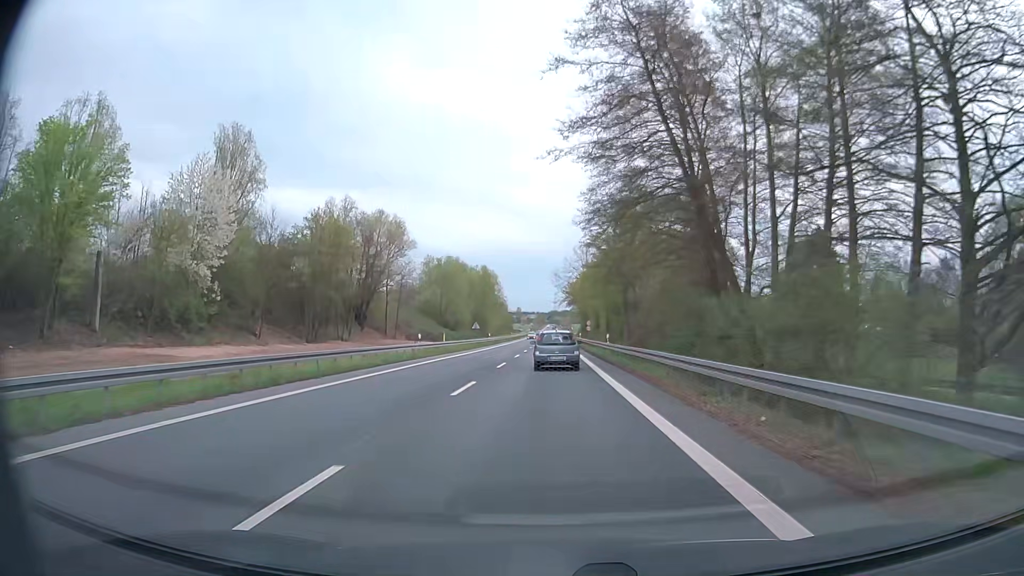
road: secondary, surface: asphalt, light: Day
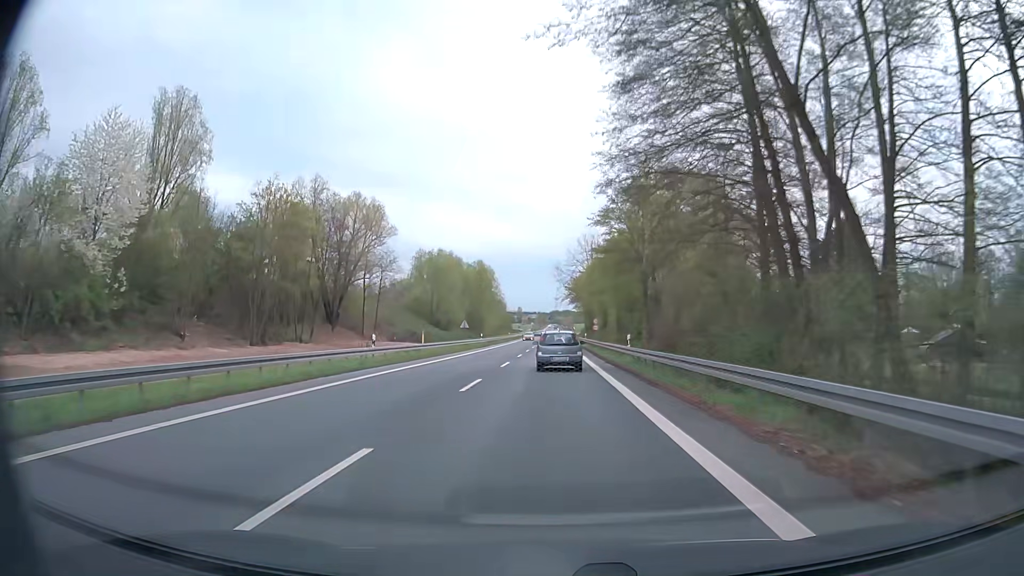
(0.0, +10.9) m; 0°
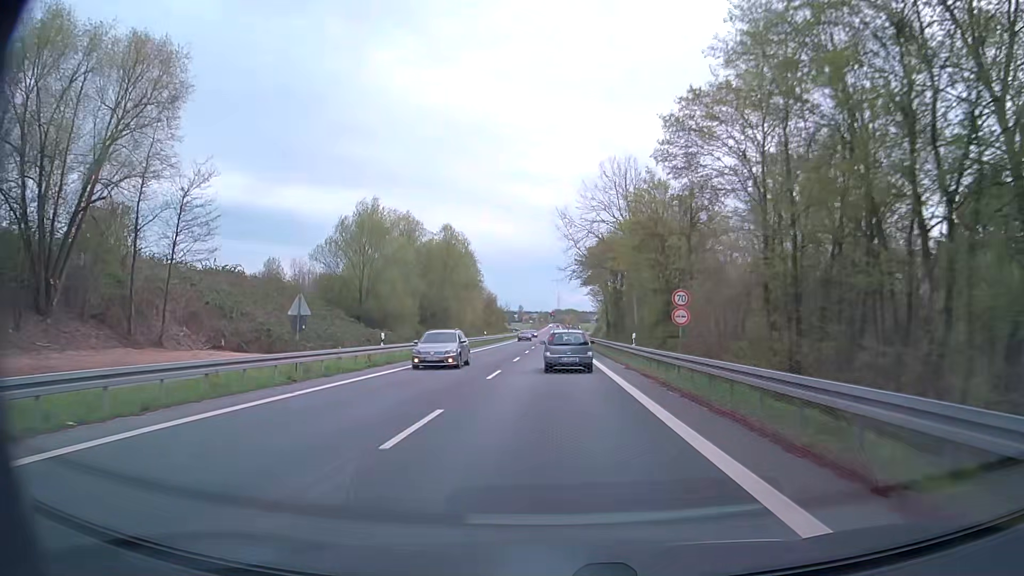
(-0.1, +43.7) m; 0°
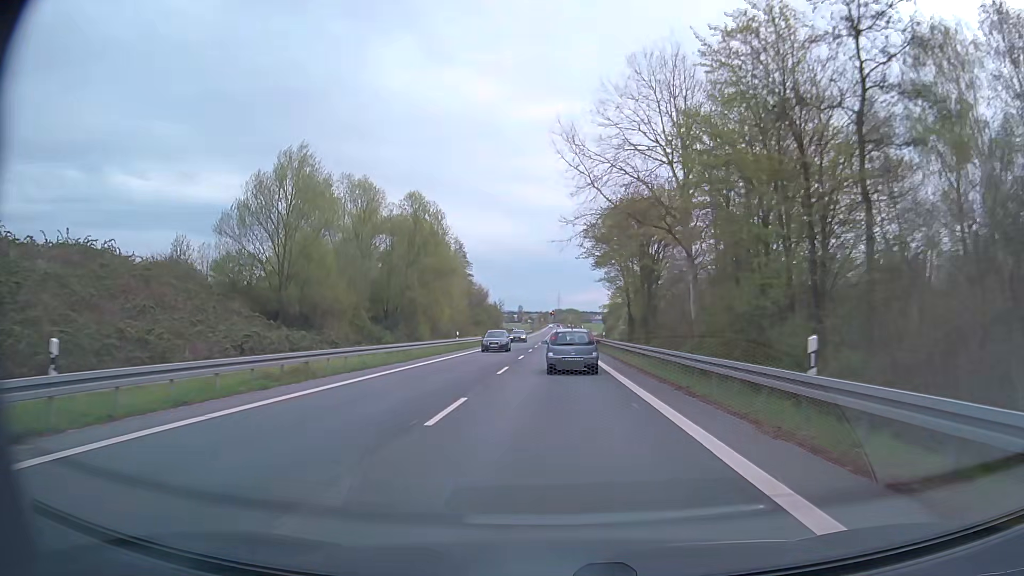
(0.0, +21.9) m; 0°
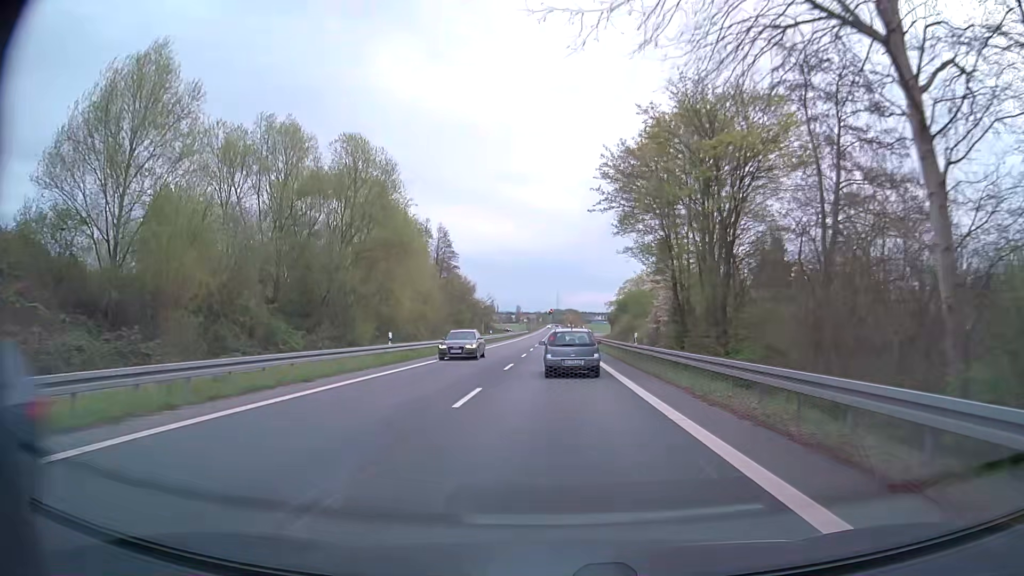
(+0.1, +21.5) m; 0°
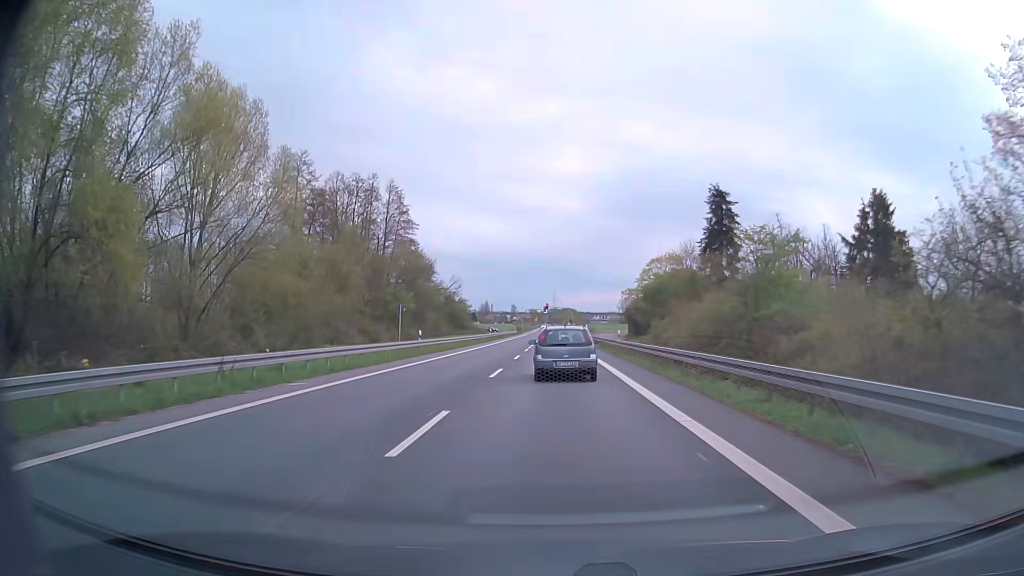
(+0.1, +40.5) m; 0°
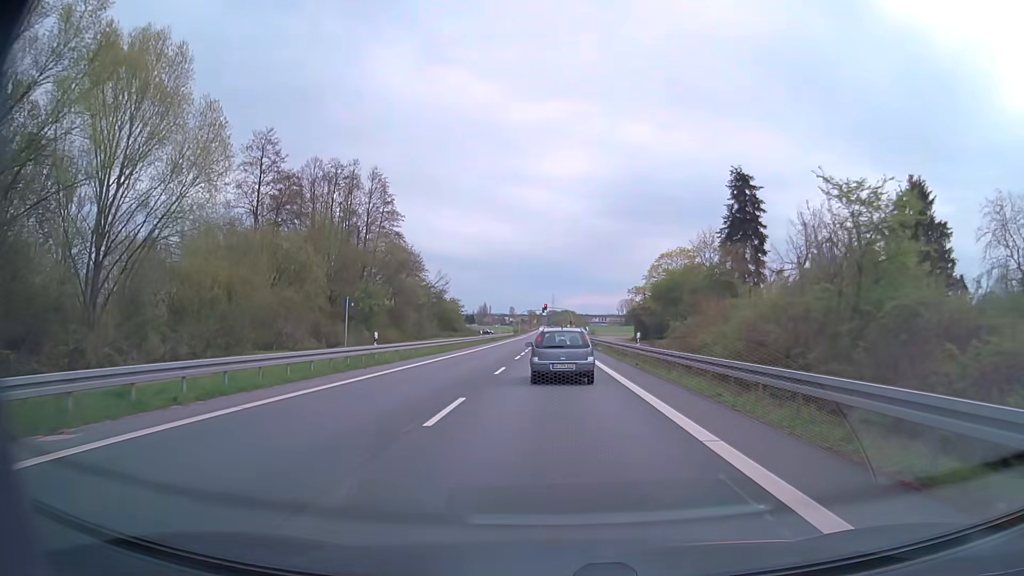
(0.0, +9.5) m; 0°
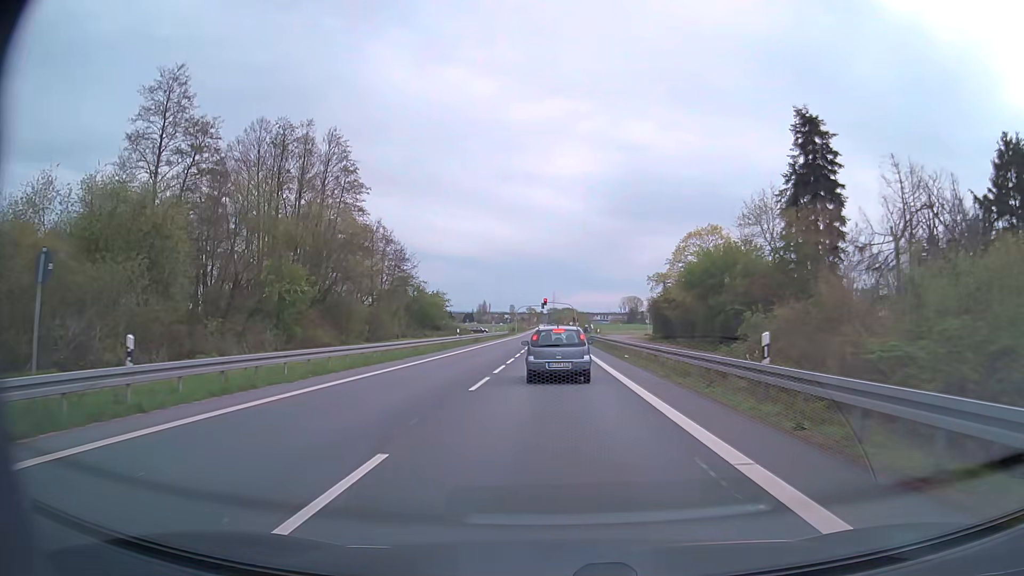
(0.0, +18.1) m; 0°
(0, +10) (0, +20) (0, +30) (0, +40) (0, +50) (0, +60) (0, +70) (0, +80) (0, +90) (0, +100) m
